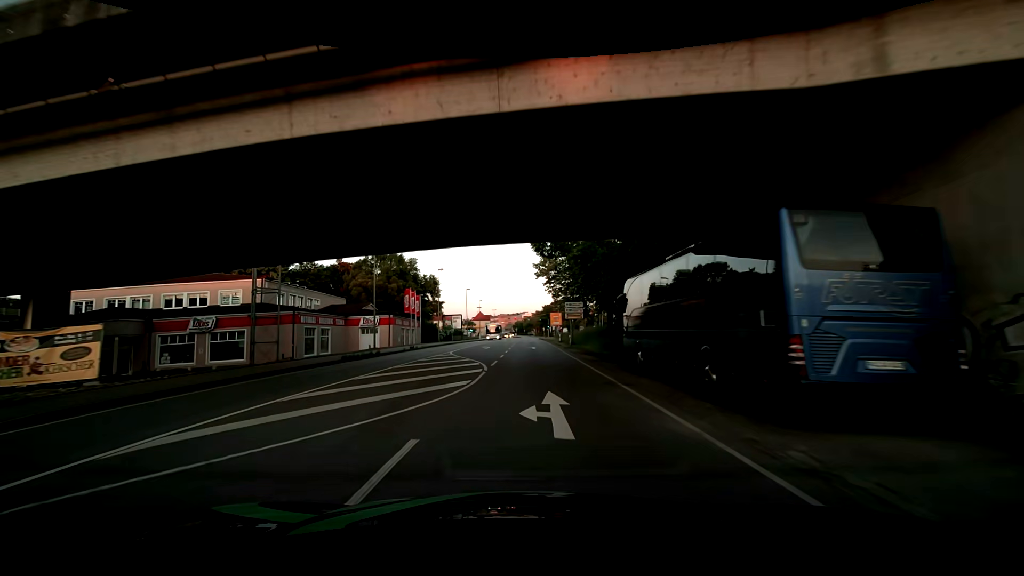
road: primary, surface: asphalt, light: Day
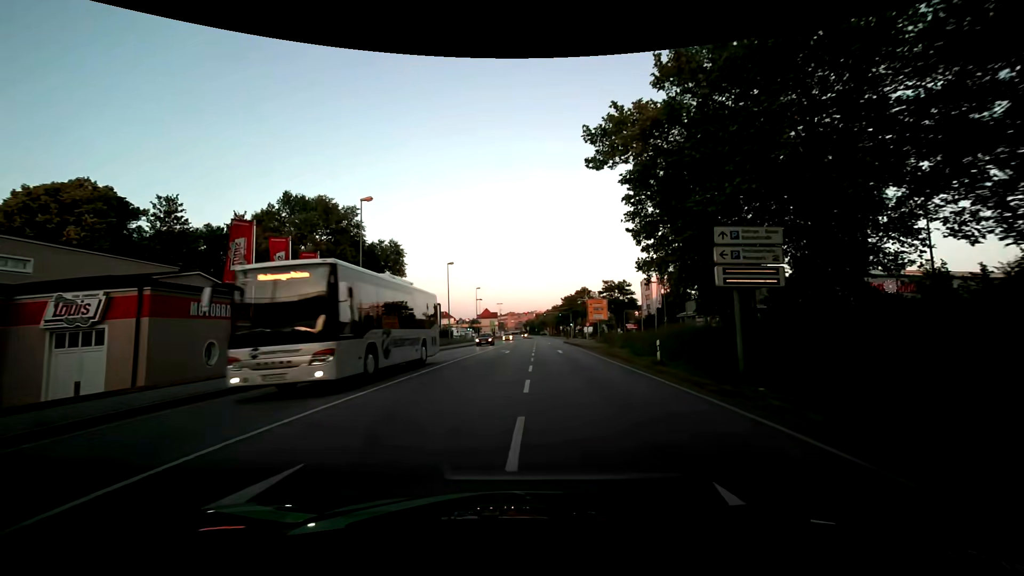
(-0.2, +38.2) m; -2°
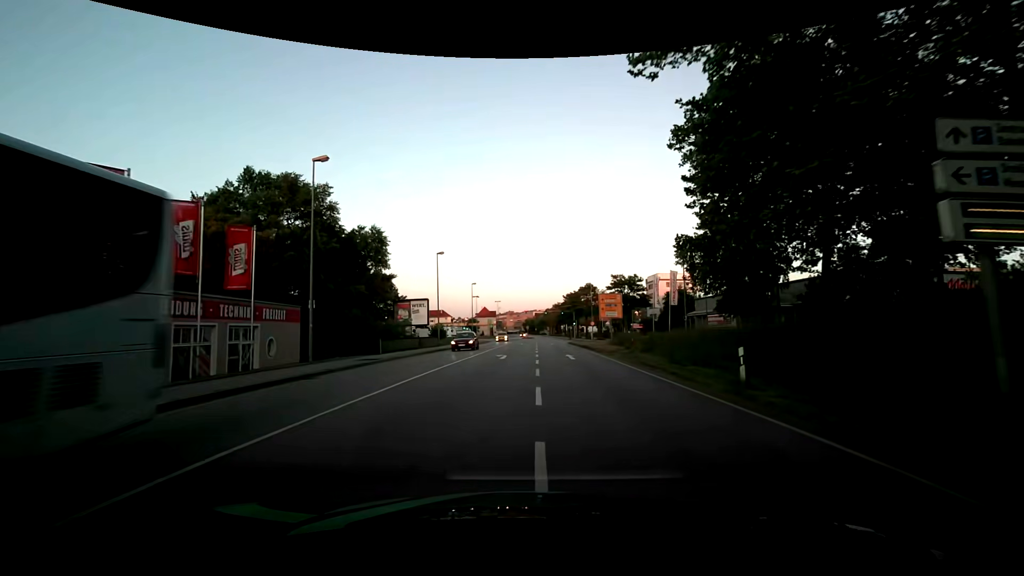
(+0.1, +7.7) m; +1°
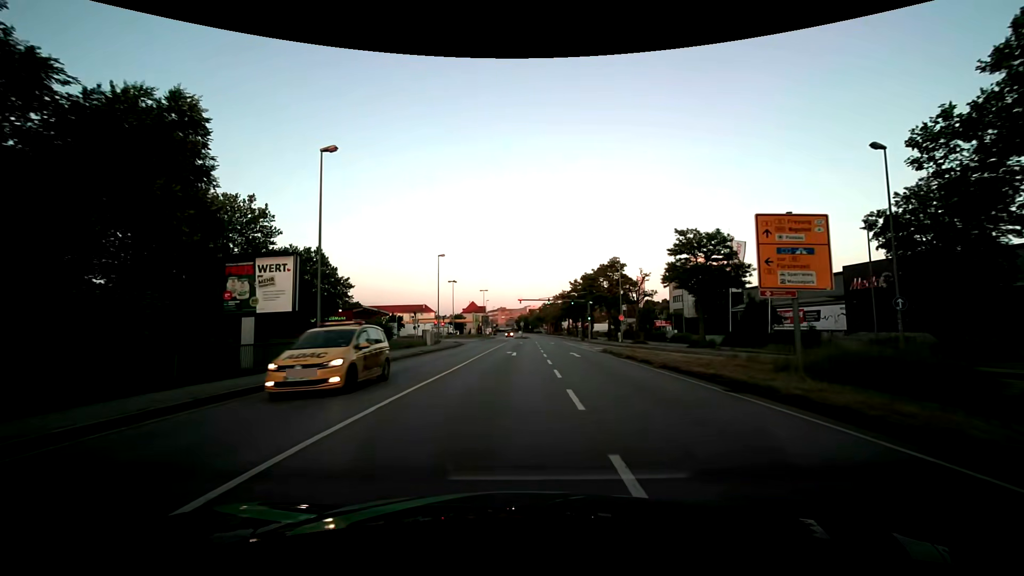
(+0.1, +30.7) m; +1°
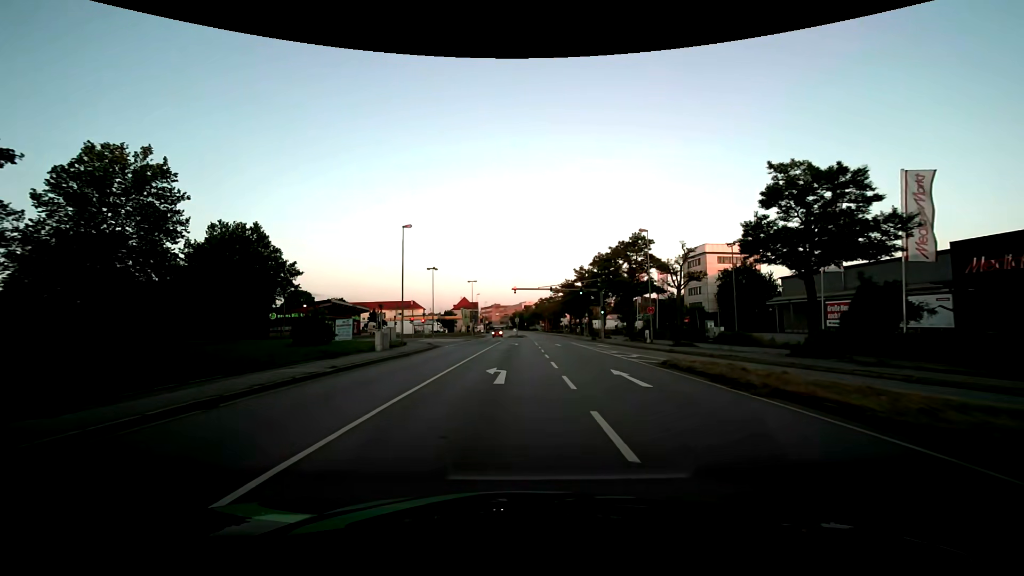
(+0.1, +15.3) m; +1°
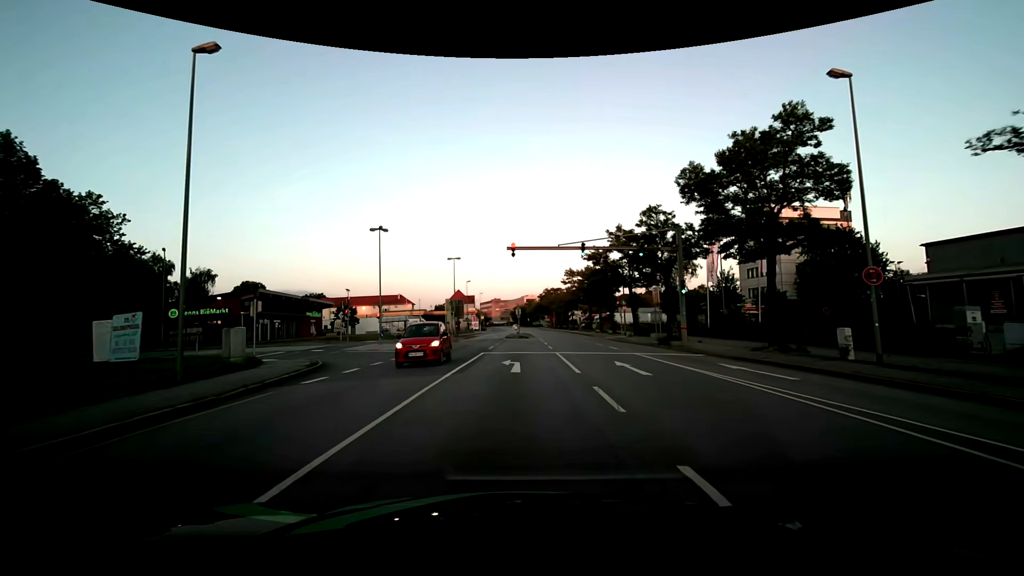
(0.0, +26.9) m; 0°
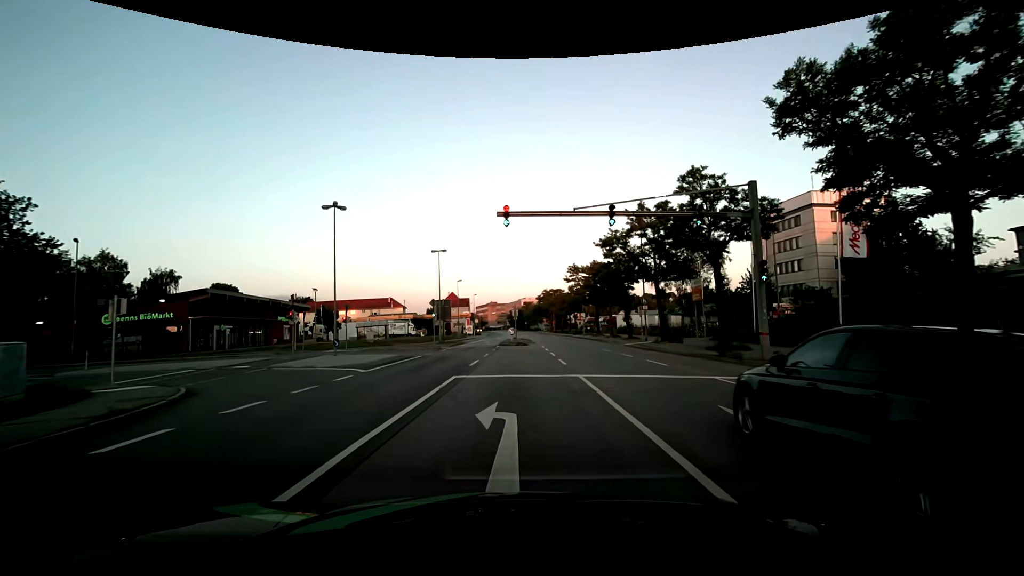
(0.0, +9.6) m; 0°
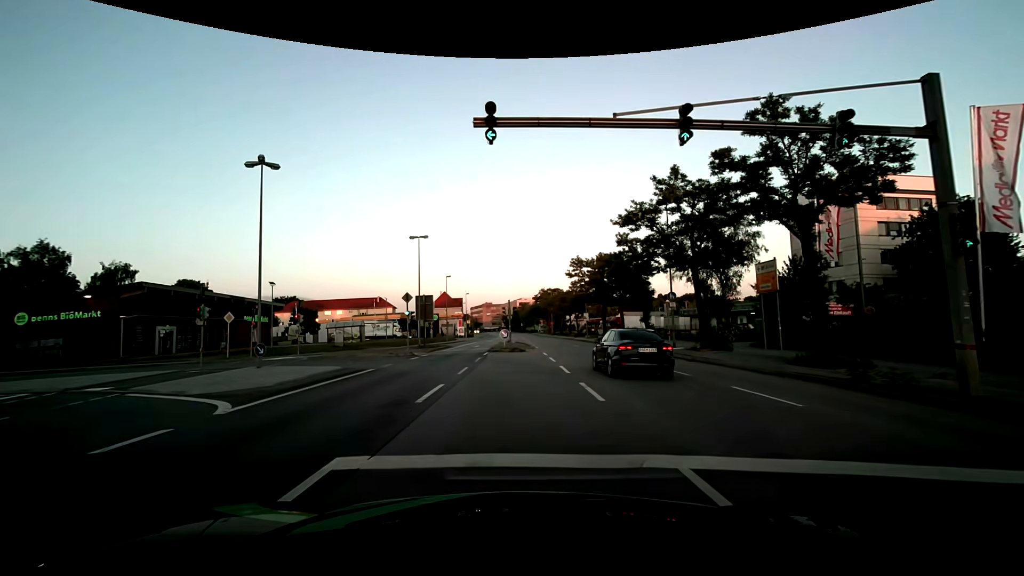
(+0.1, +9.1) m; 0°
(0, +10) (-2, +20) (-8, +27) (-17, +30) (-27, +28) (-36, +23) (-44, +17) (-52, +10) (-58, +3) (-63, -6) m
